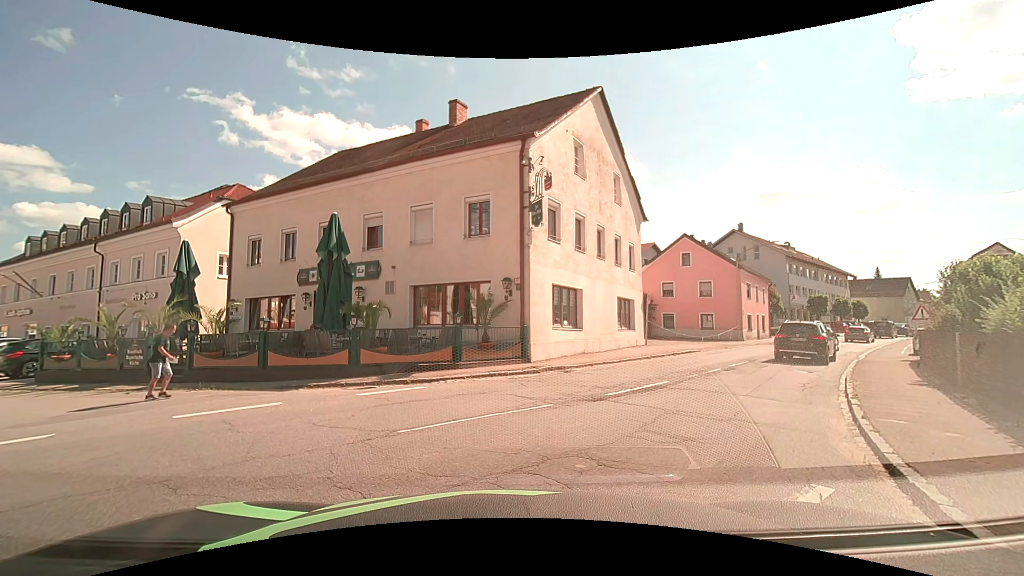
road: tertiary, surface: asphalt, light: Day
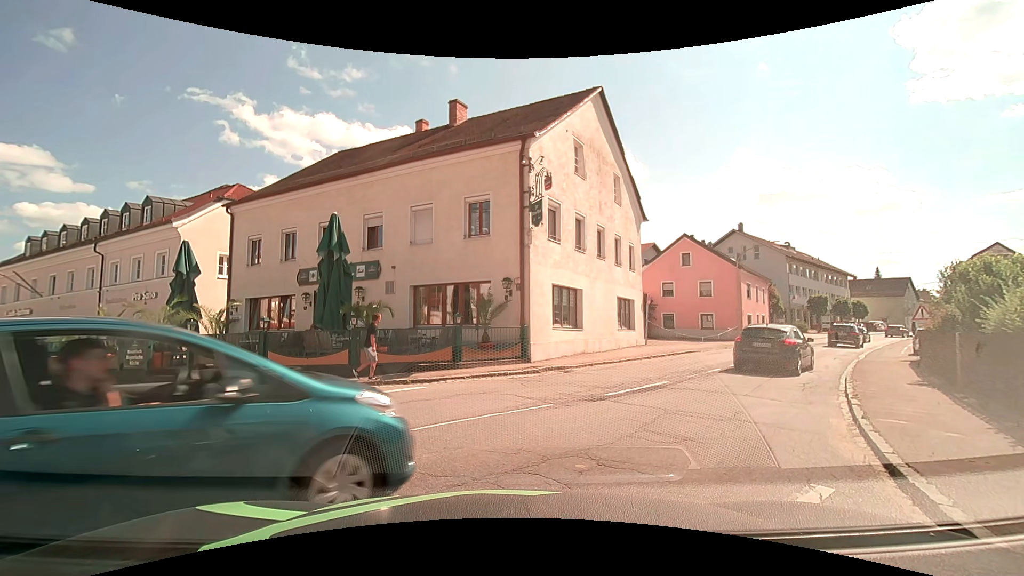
(0.0, 0.0) m; 0°
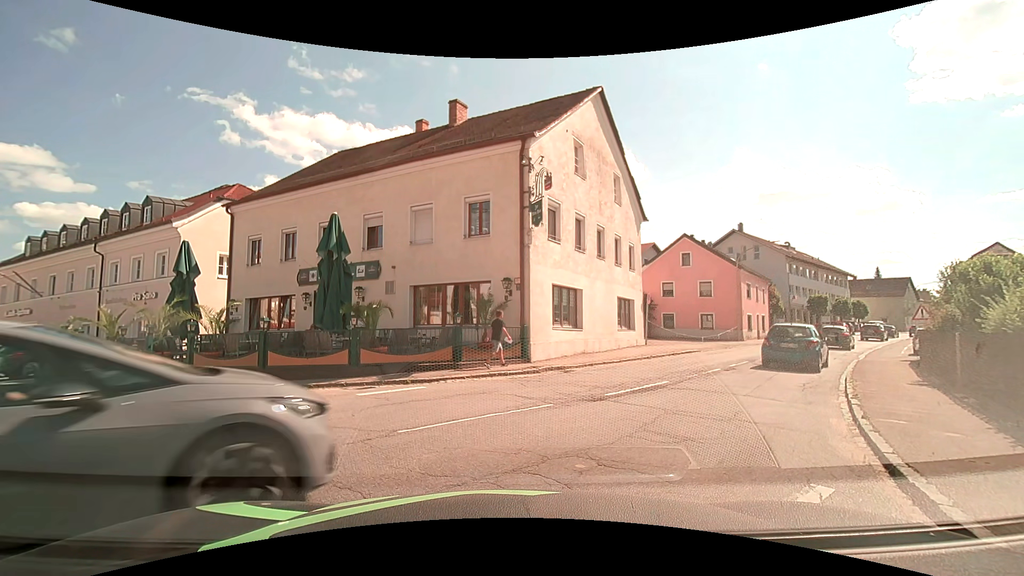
(0.0, 0.0) m; 0°
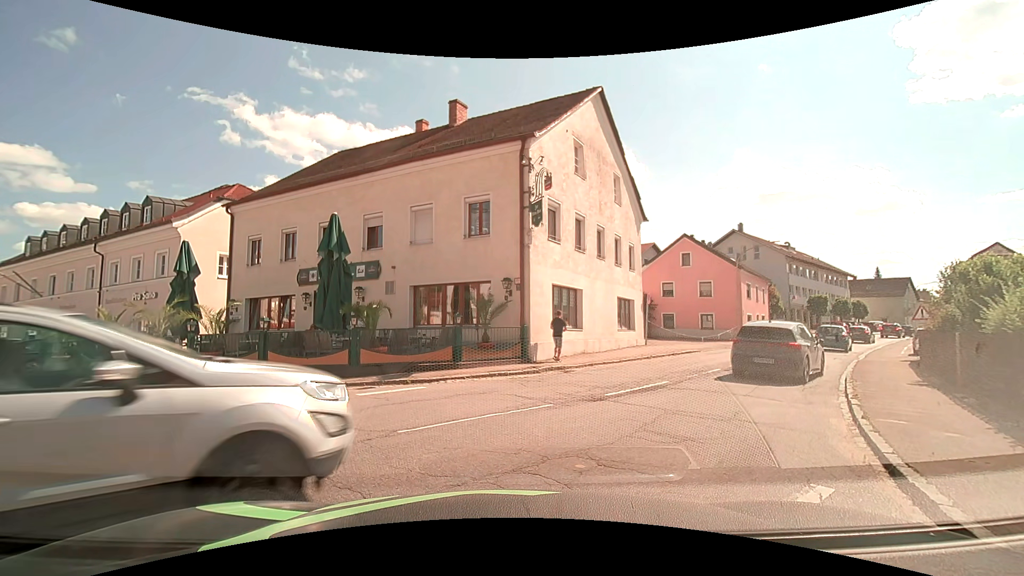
(0.0, 0.0) m; 0°
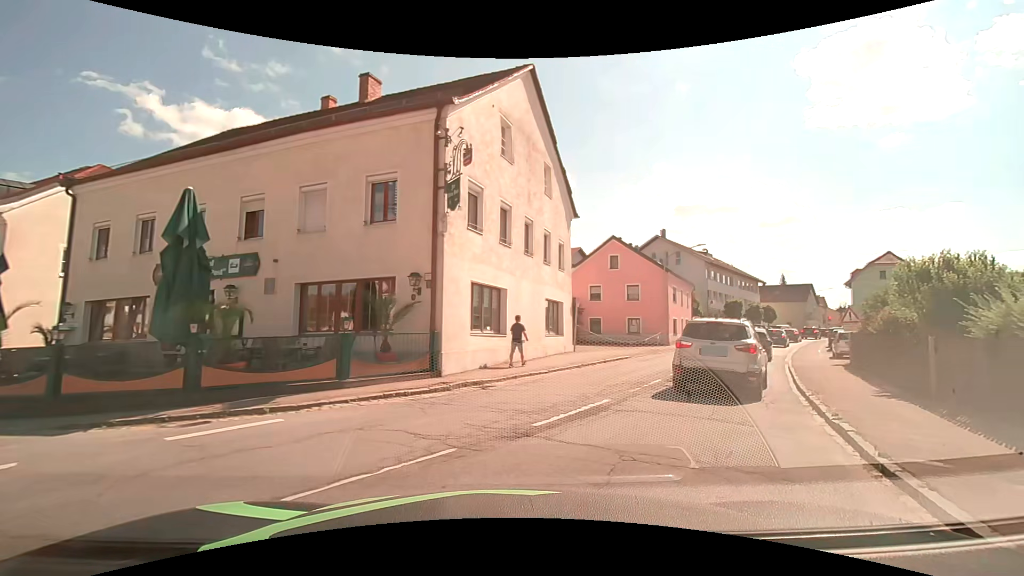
(+0.3, +3.1) m; +8°
